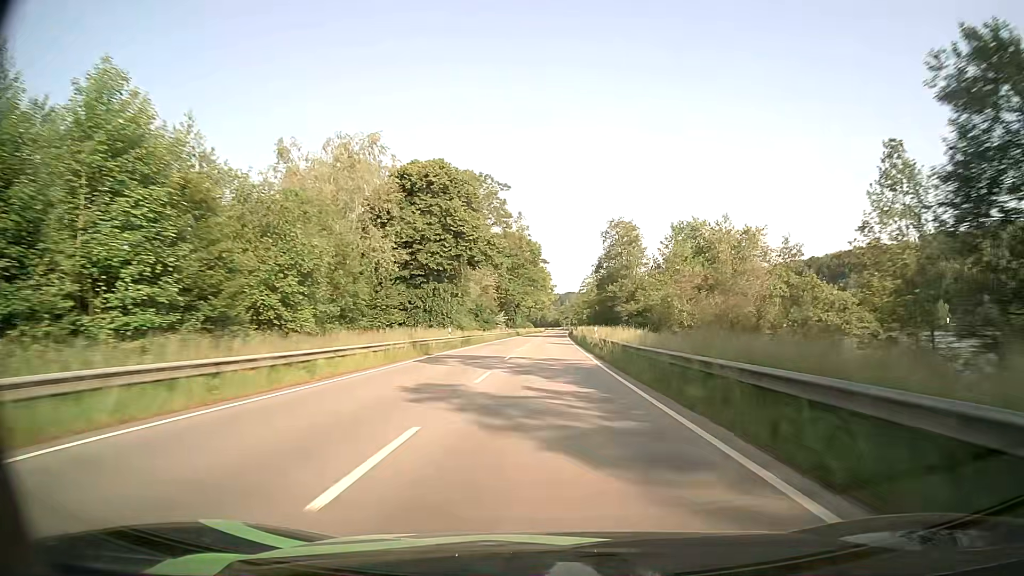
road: primary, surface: asphalt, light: Day
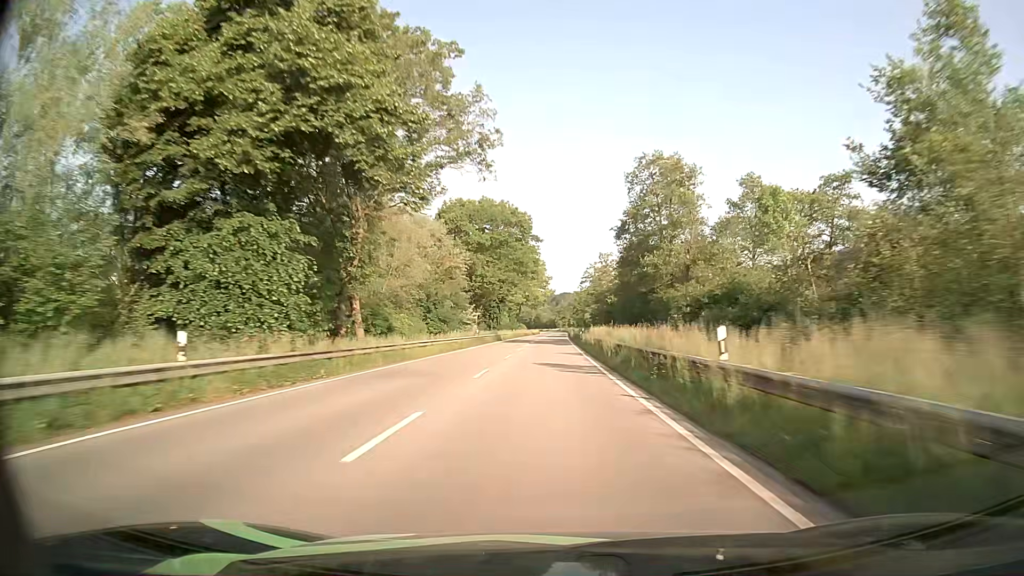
(+0.2, +34.0) m; 0°
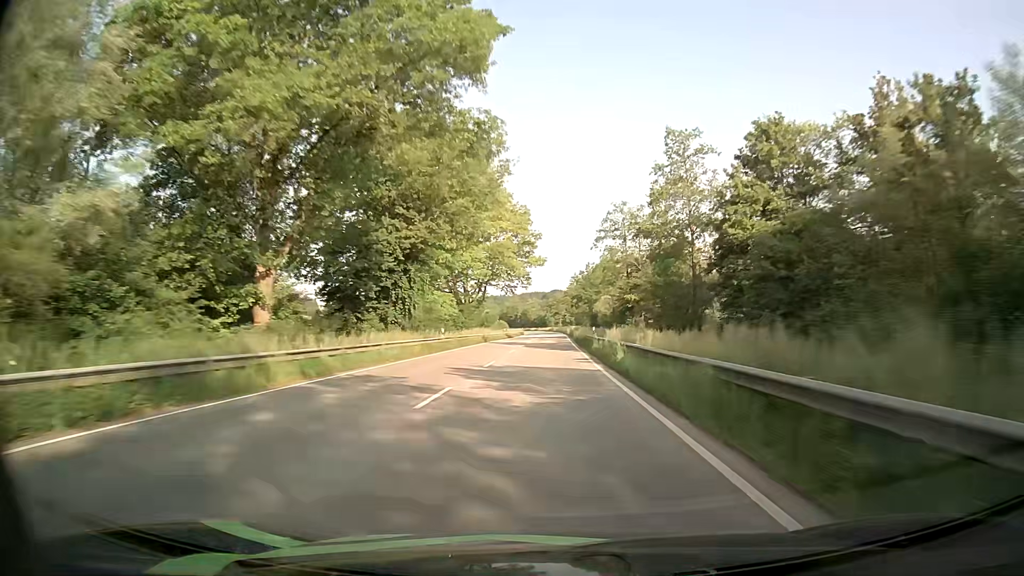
(+0.5, +67.2) m; +1°
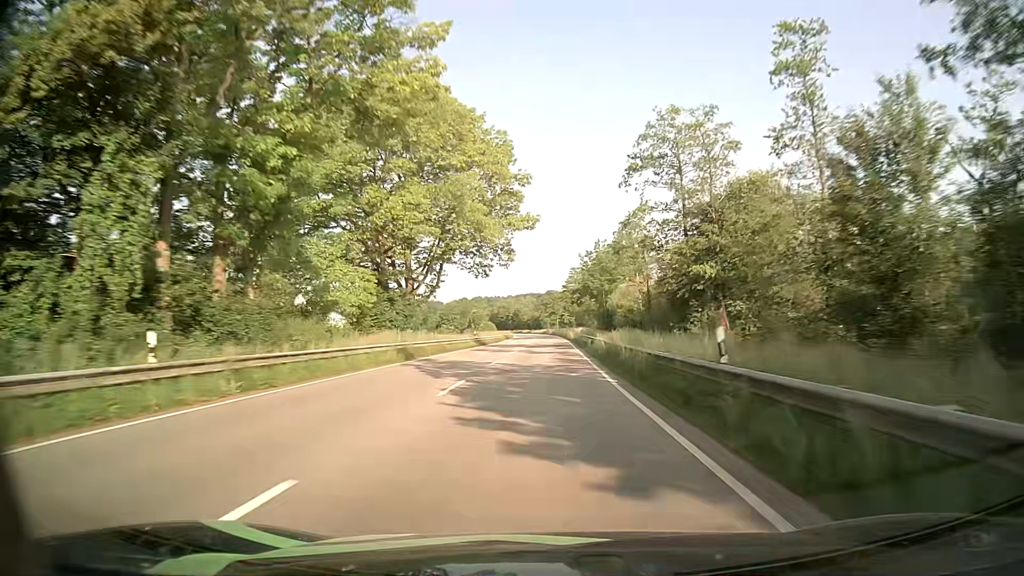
(+0.1, +33.2) m; +1°
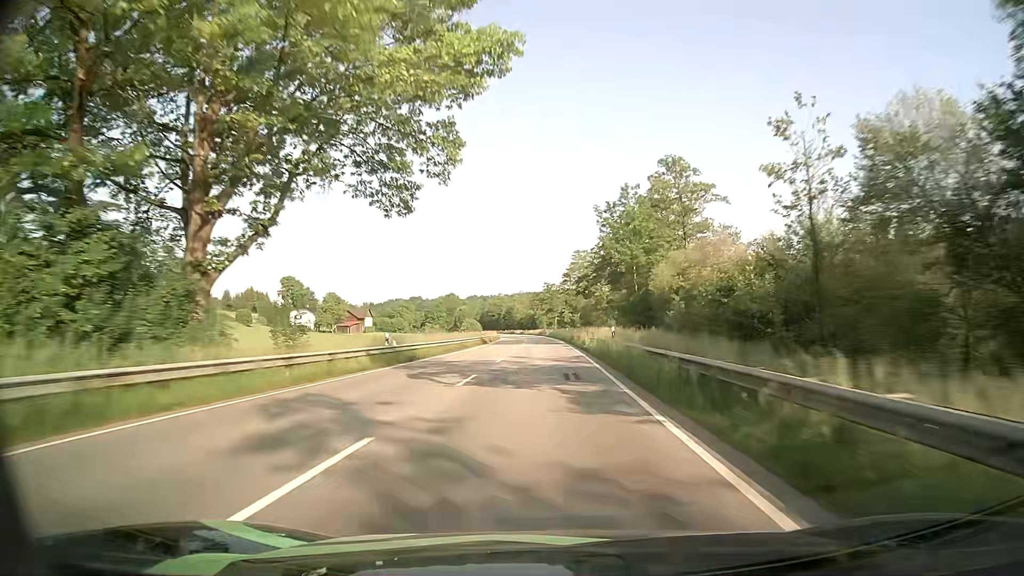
(-0.1, +33.3) m; 0°
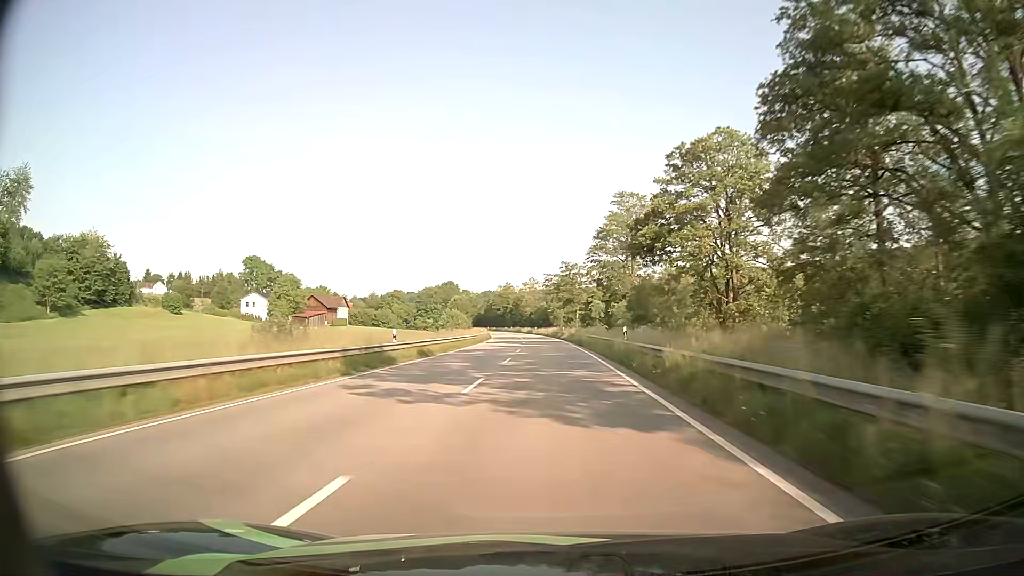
(-0.3, +50.0) m; -1°
(0, +10) (0, +20) (0, +30) (0, +40) (-1, +50) (-1, +60) (-1, +70) (-2, +80) (-2, +90) (-3, +100) m
